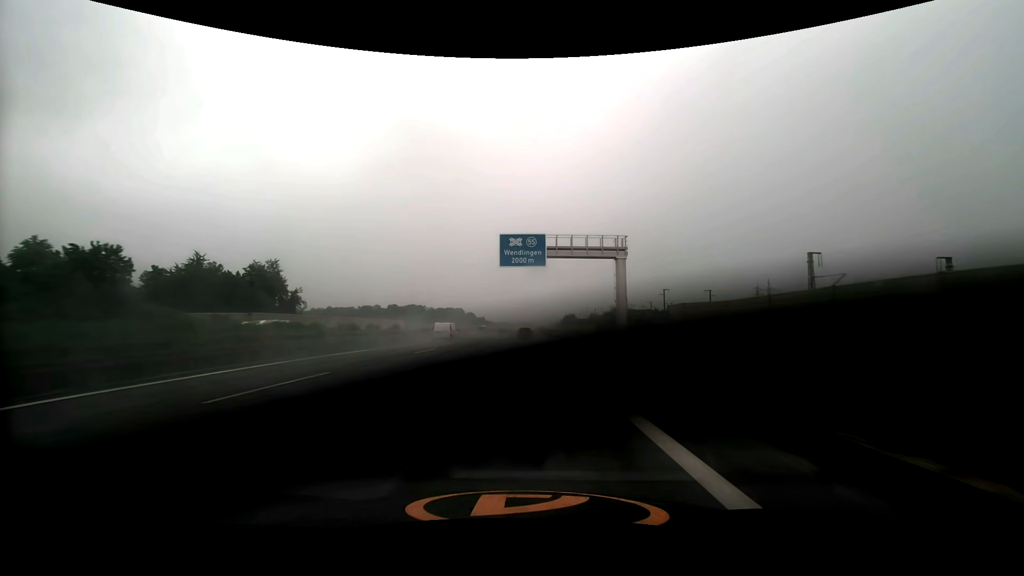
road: motorway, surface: asphalt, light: Day
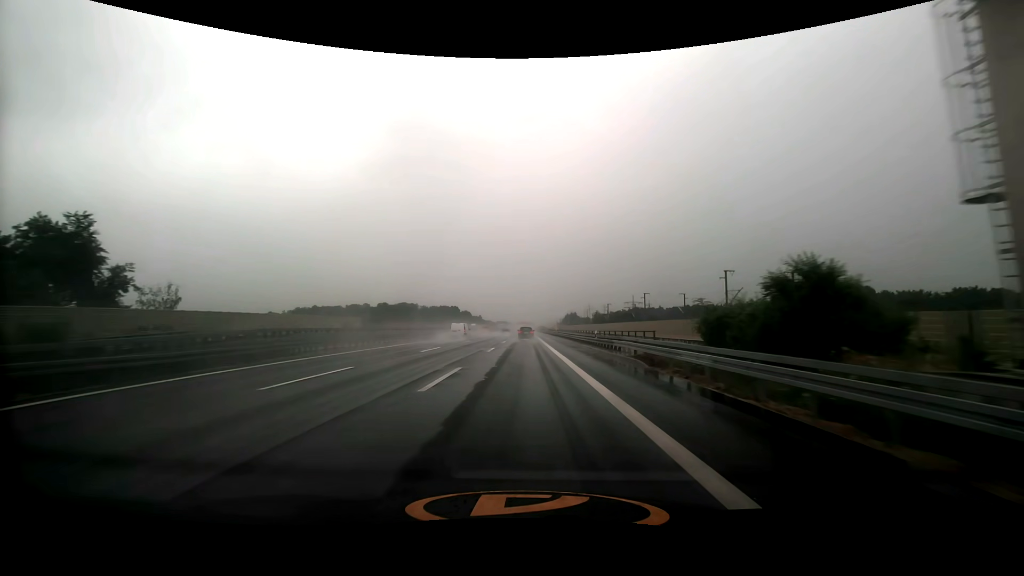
(0.0, +34.4) m; 0°
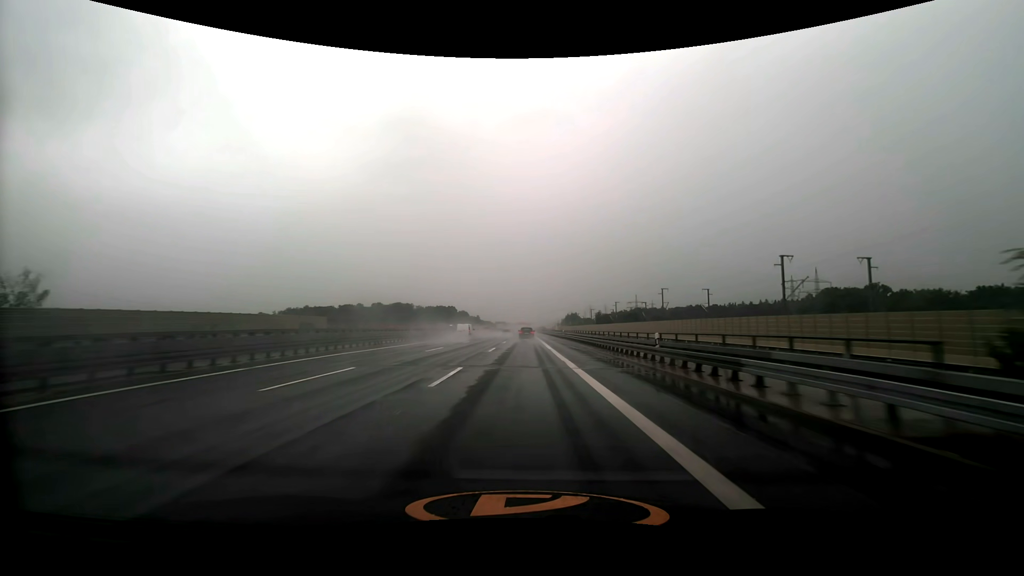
(0.0, +17.1) m; 0°
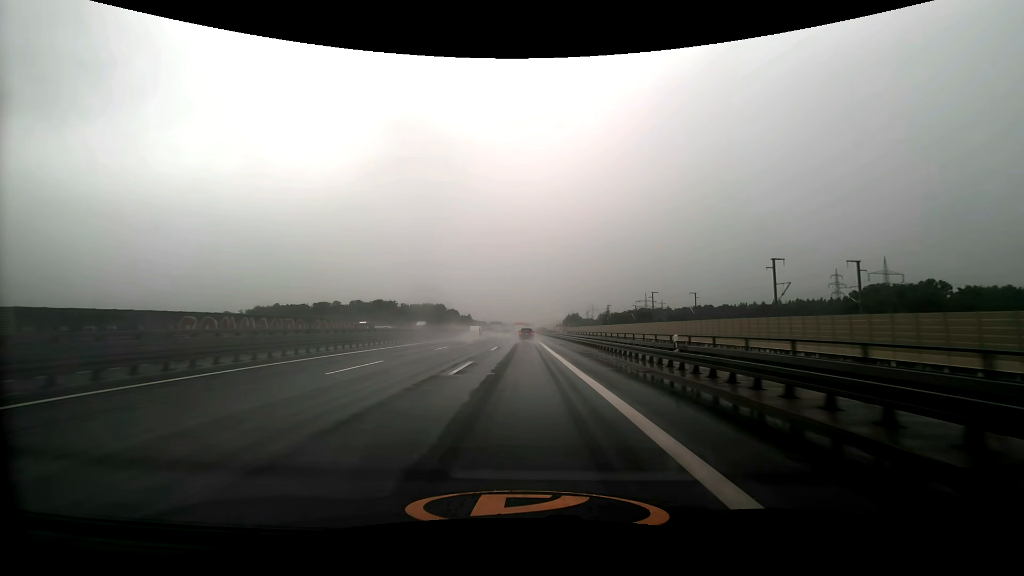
(0.0, +51.0) m; 0°
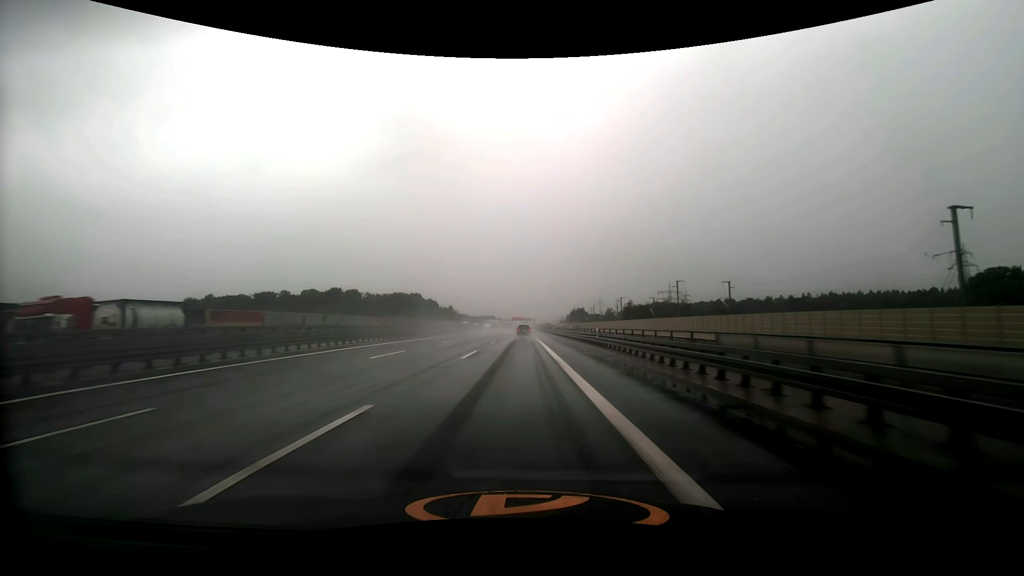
(0.0, +84.7) m; 0°
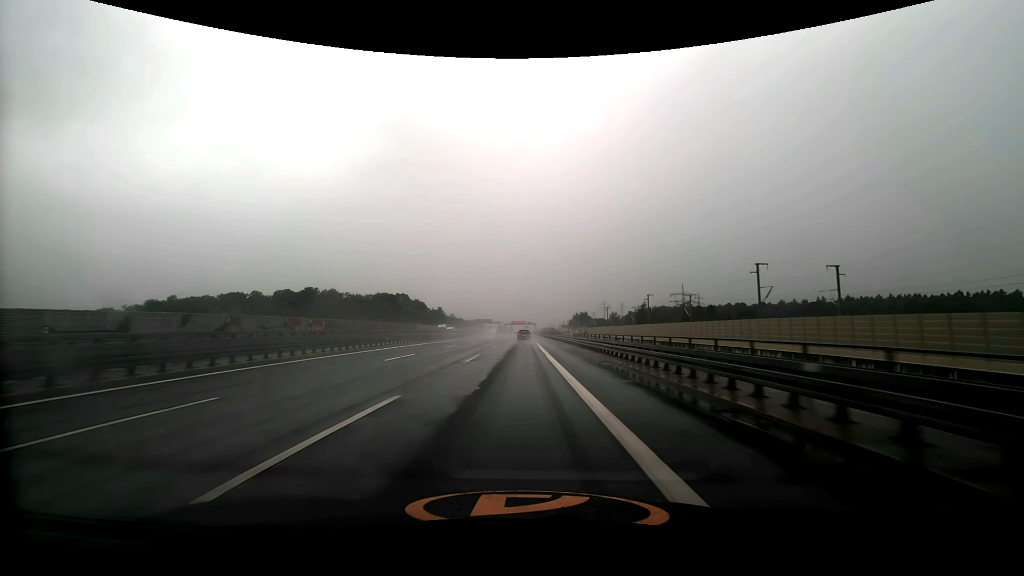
(-0.1, +34.3) m; 0°
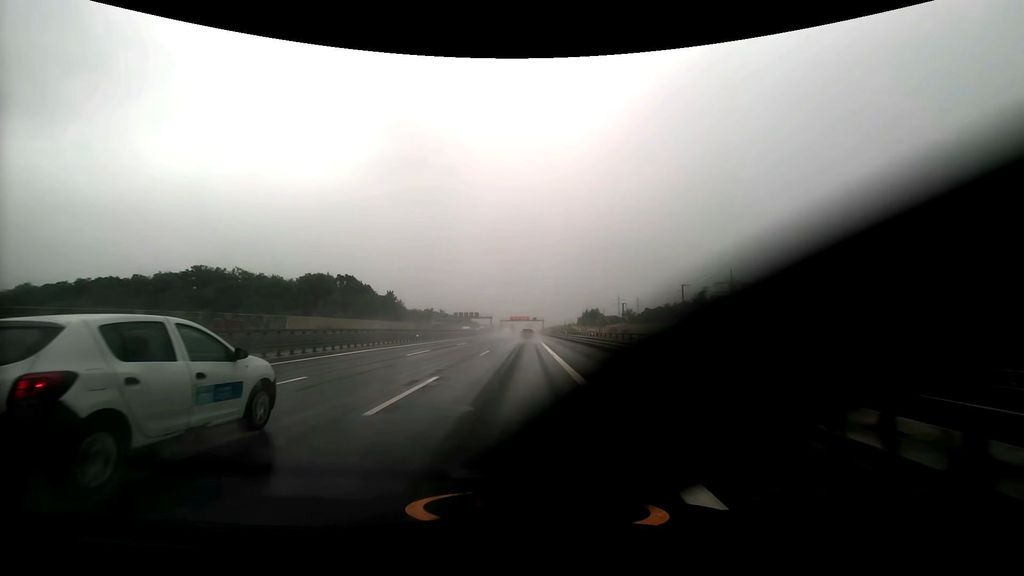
(-0.2, +86.5) m; 0°
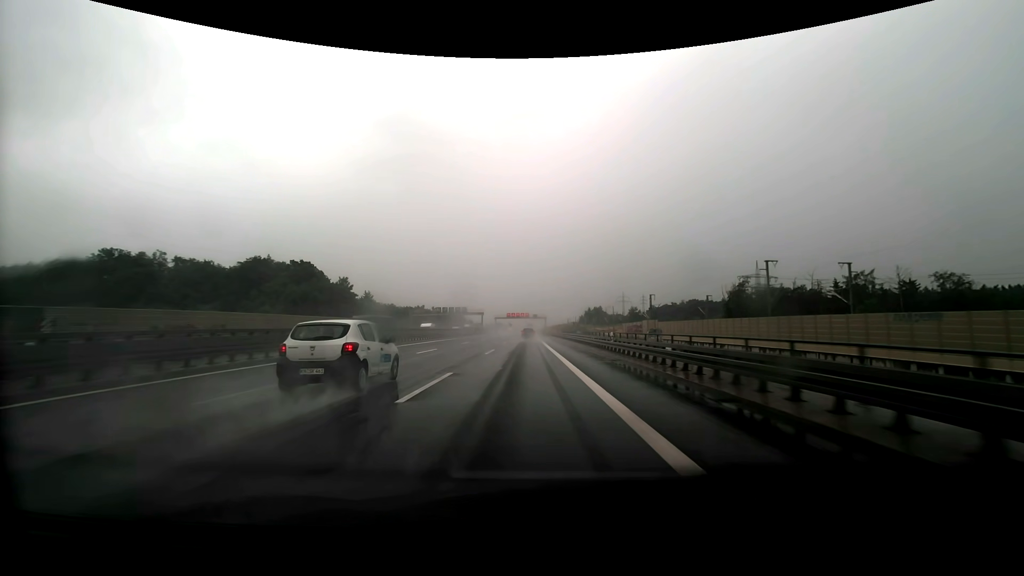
(0.0, +34.8) m; 0°
(0, +10) (0, +20) (0, +30) (0, +40) (0, +50) (0, +60) (0, +70) (0, +80) (0, +90) (0, +100) m
